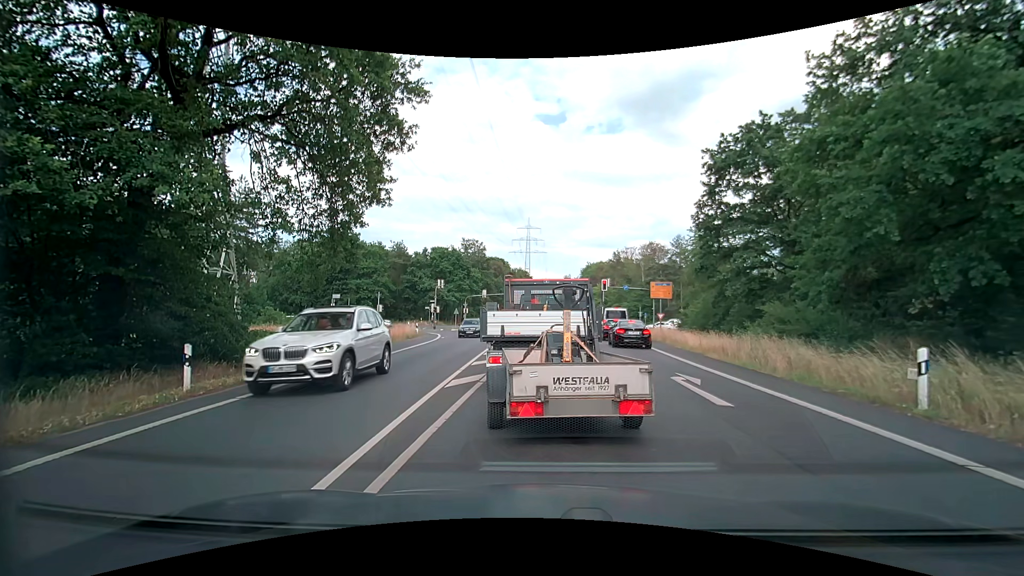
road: secondary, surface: asphalt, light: Day
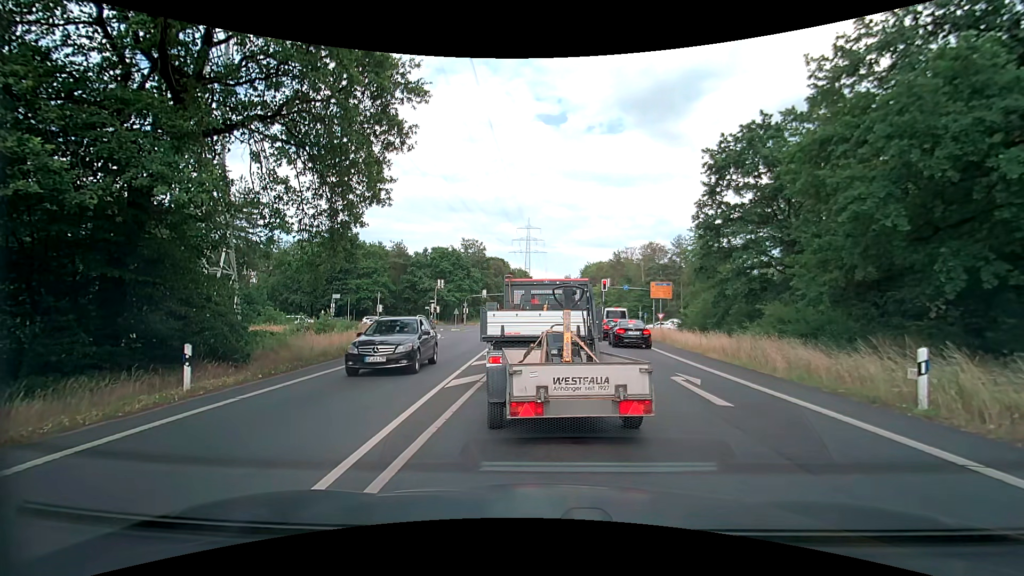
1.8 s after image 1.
(0.0, 0.0) m; 0°
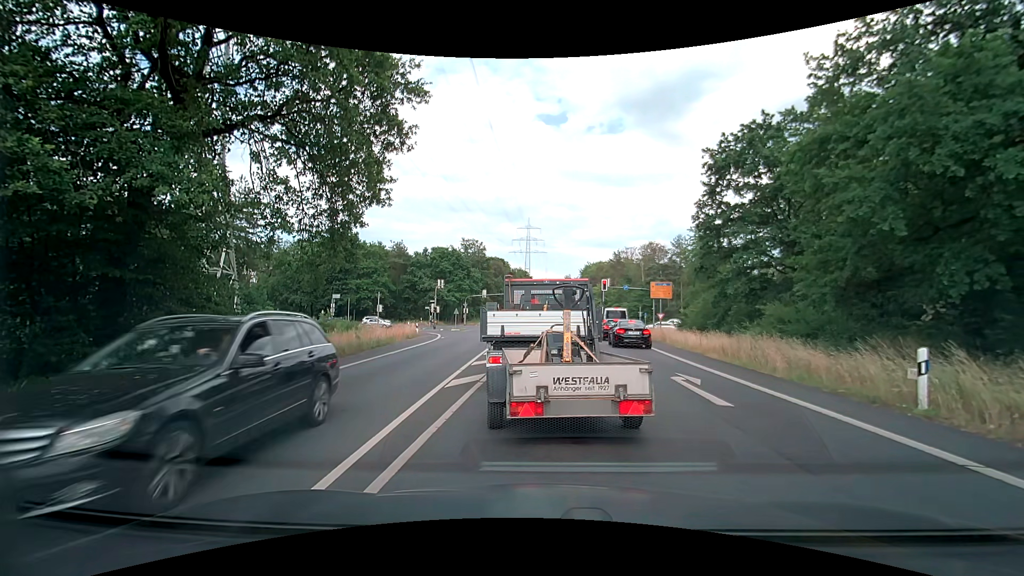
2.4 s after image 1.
(0.0, 0.0) m; 0°
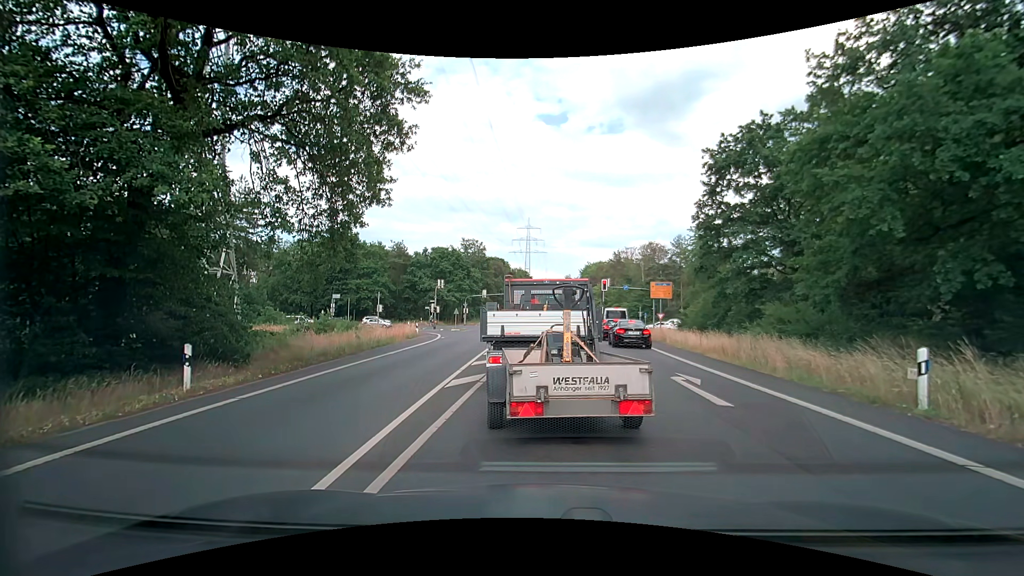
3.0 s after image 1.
(0.0, 0.0) m; 0°
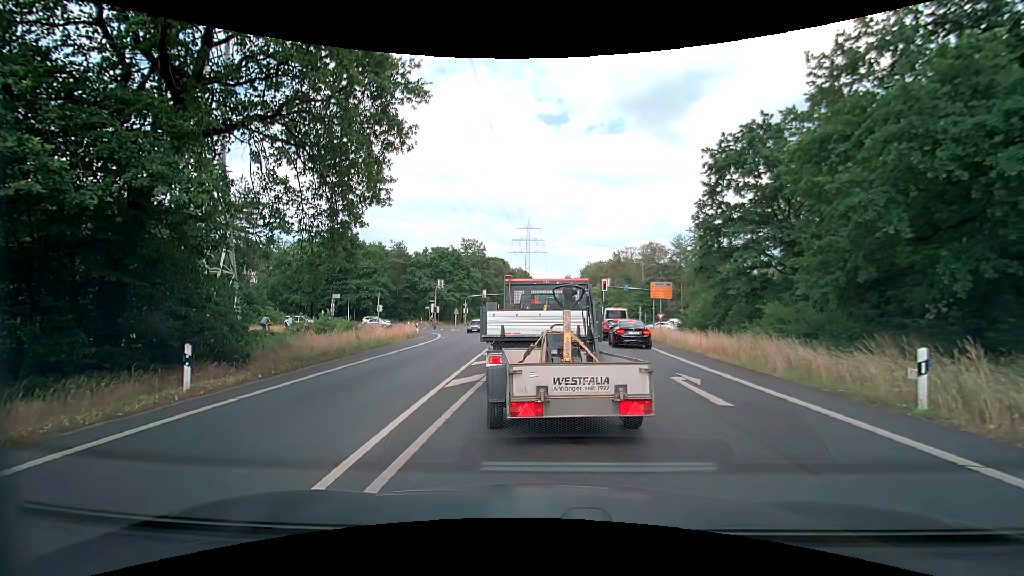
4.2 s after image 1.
(0.0, 0.0) m; 0°
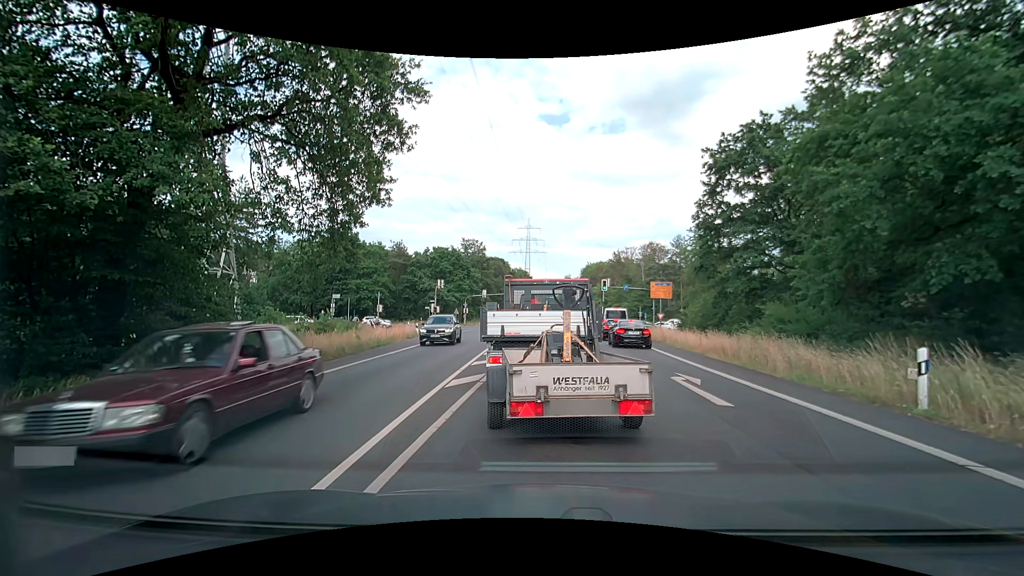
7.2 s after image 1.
(0.0, 0.0) m; 0°
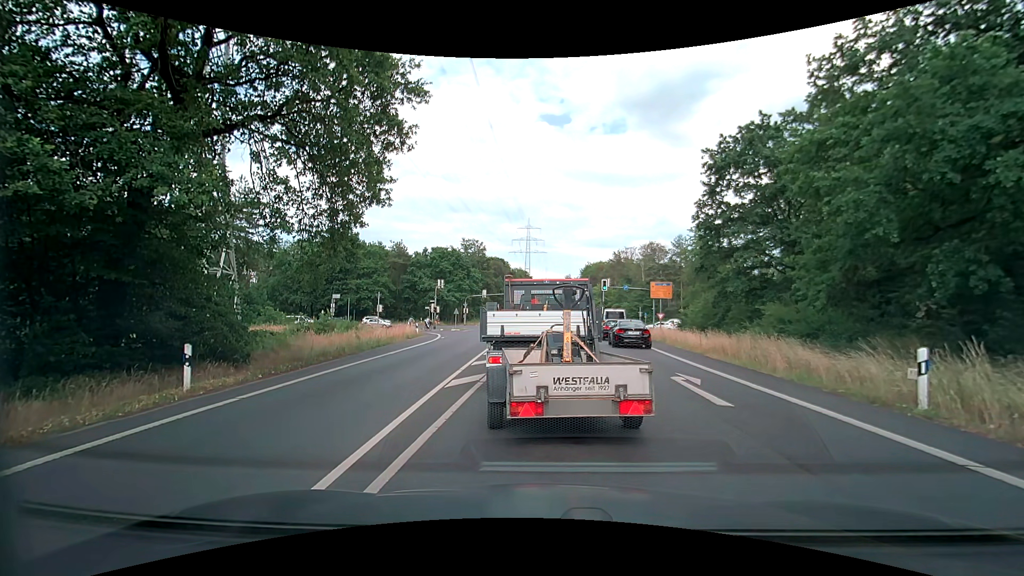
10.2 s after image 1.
(0.0, 0.0) m; 0°
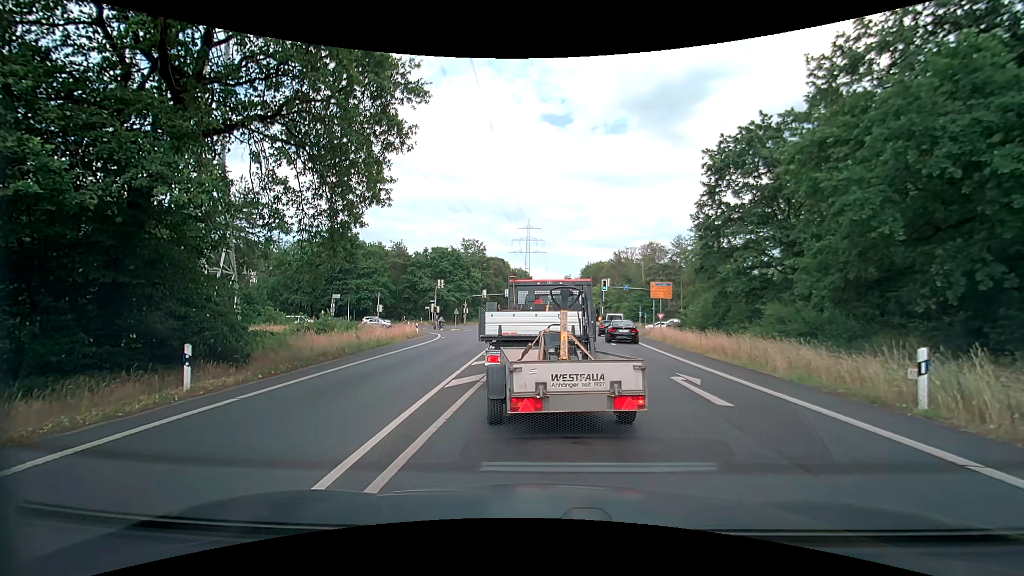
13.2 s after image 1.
(0.0, 0.0) m; 0°
